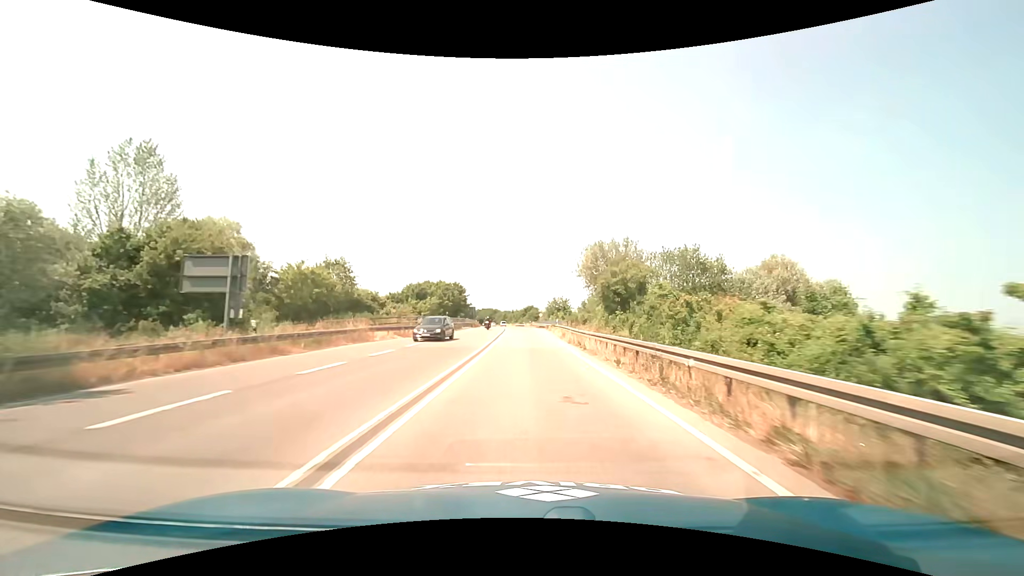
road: trunk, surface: asphalt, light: Day
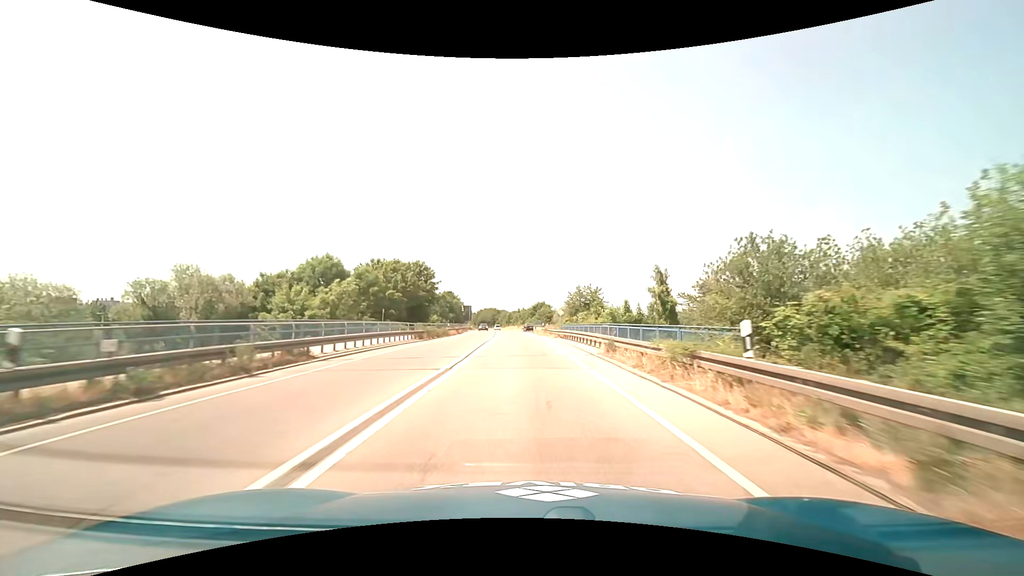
(-0.2, +42.9) m; -1°
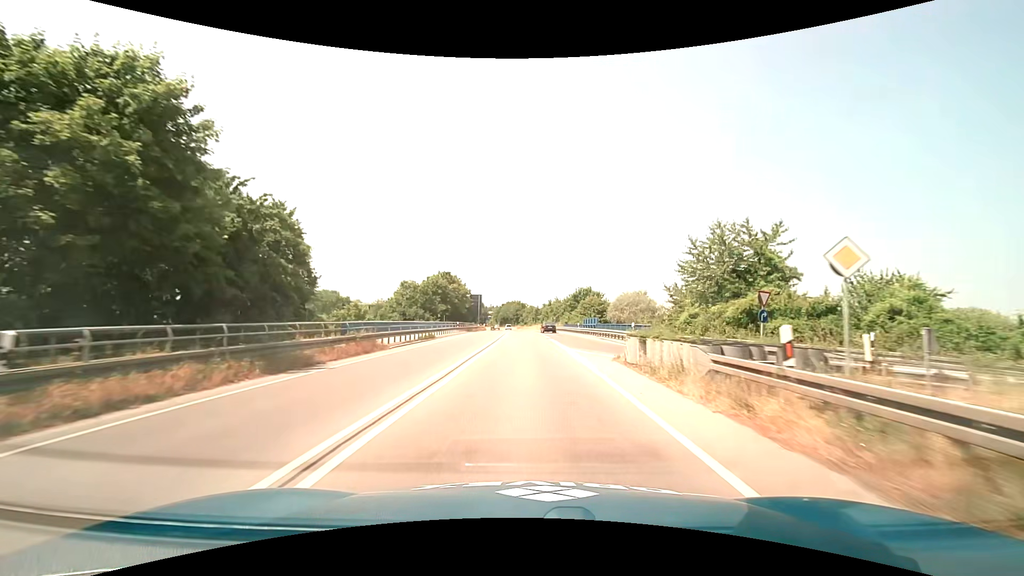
(-1.0, +50.9) m; -3°
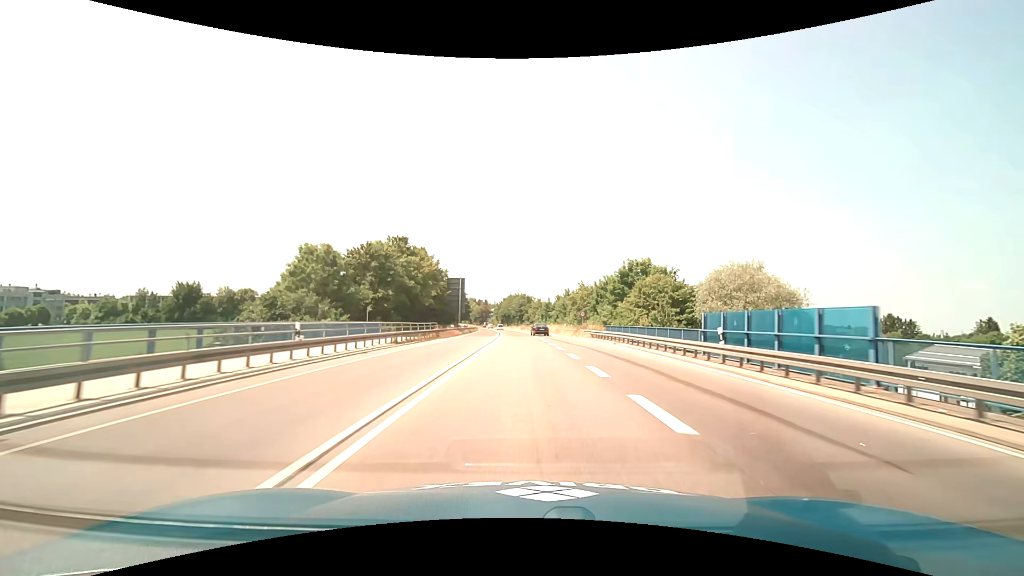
(-0.3, +40.9) m; -1°
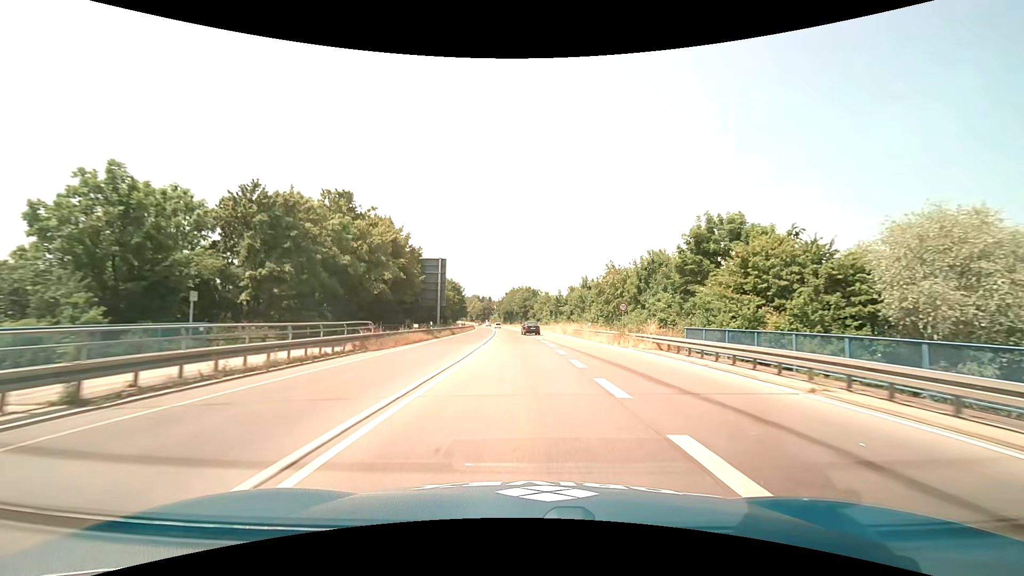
(0.0, +21.2) m; 0°
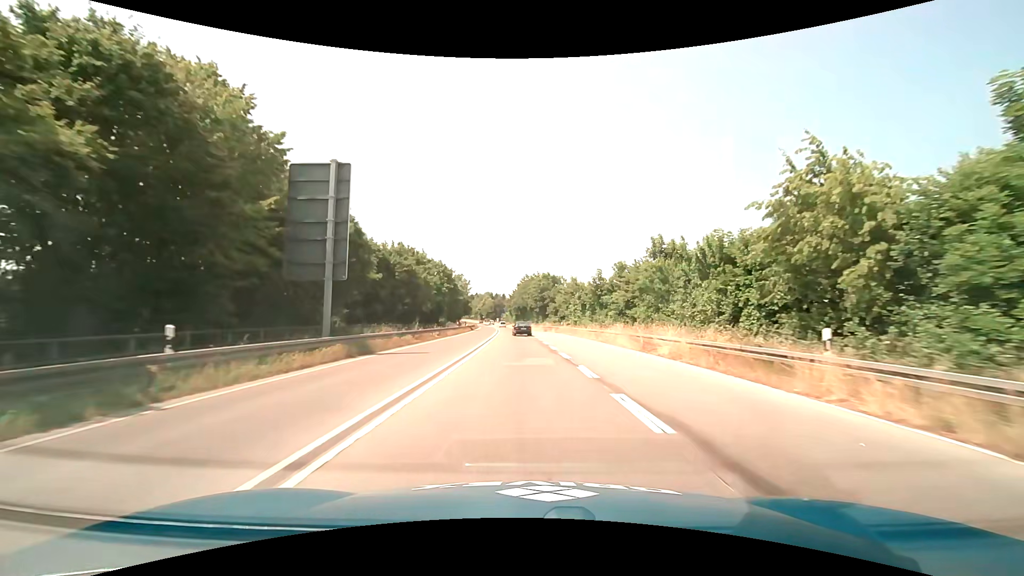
(-0.5, +32.7) m; -2°
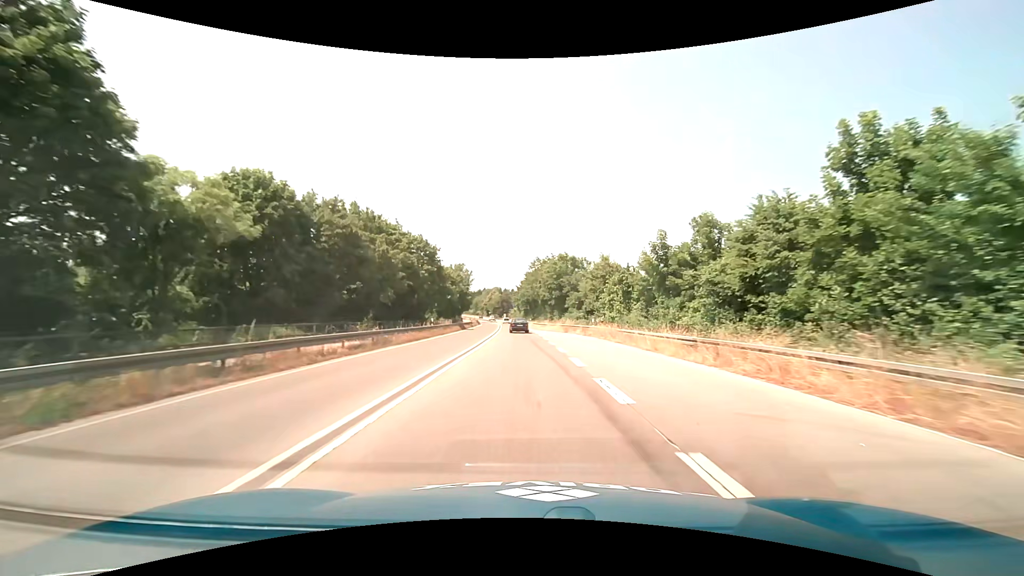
(-0.3, +22.0) m; -1°
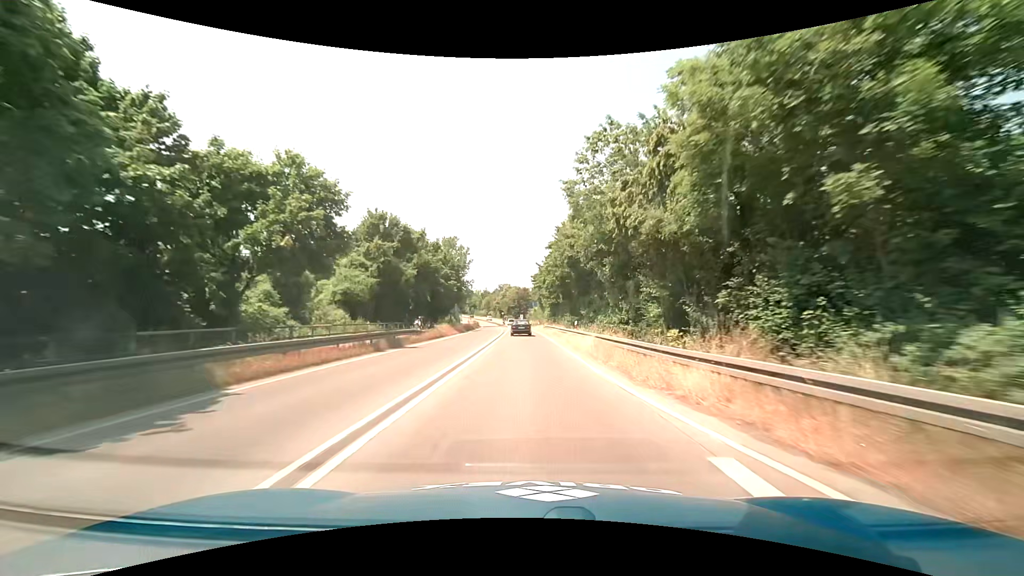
(-1.4, +54.0) m; -3°
(0, +10) (0, +20) (0, +30) (0, +40) (-1, +50) (-1, +60) (-1, +70) (-1, +80) (-2, +90) (-2, +100) m
